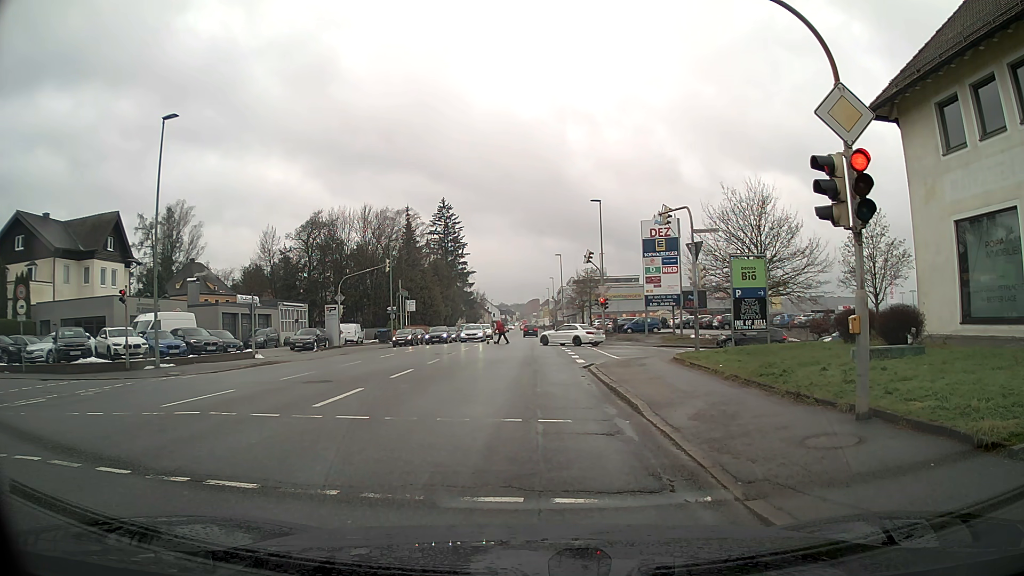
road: tertiary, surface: asphalt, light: Day
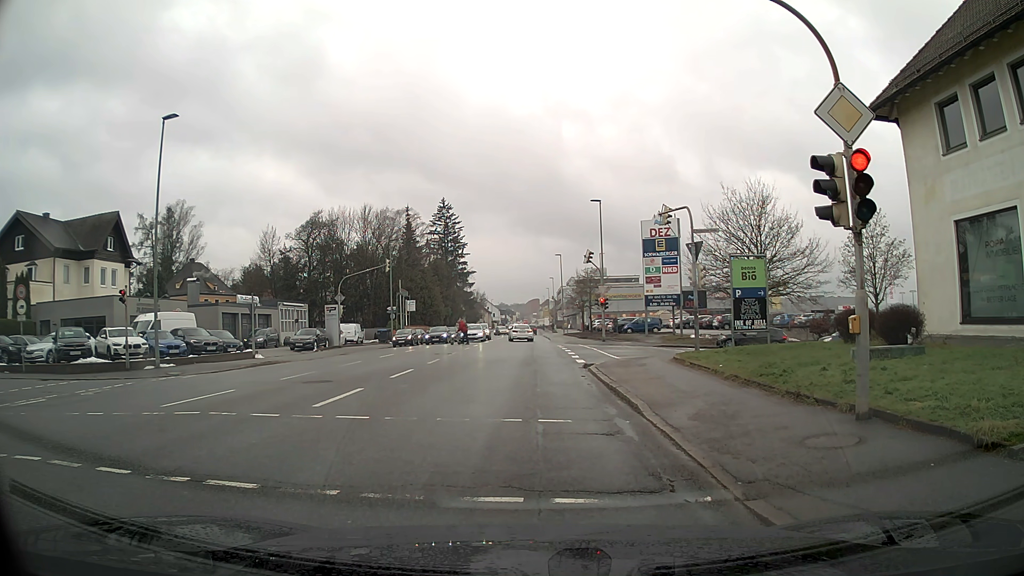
(0.0, 0.0) m; 0°
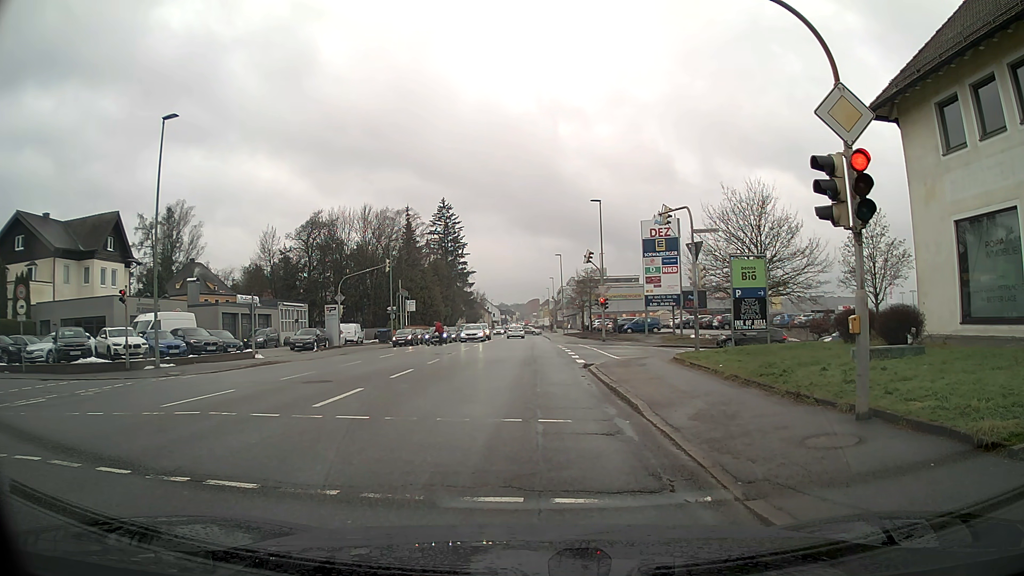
(0.0, 0.0) m; 0°
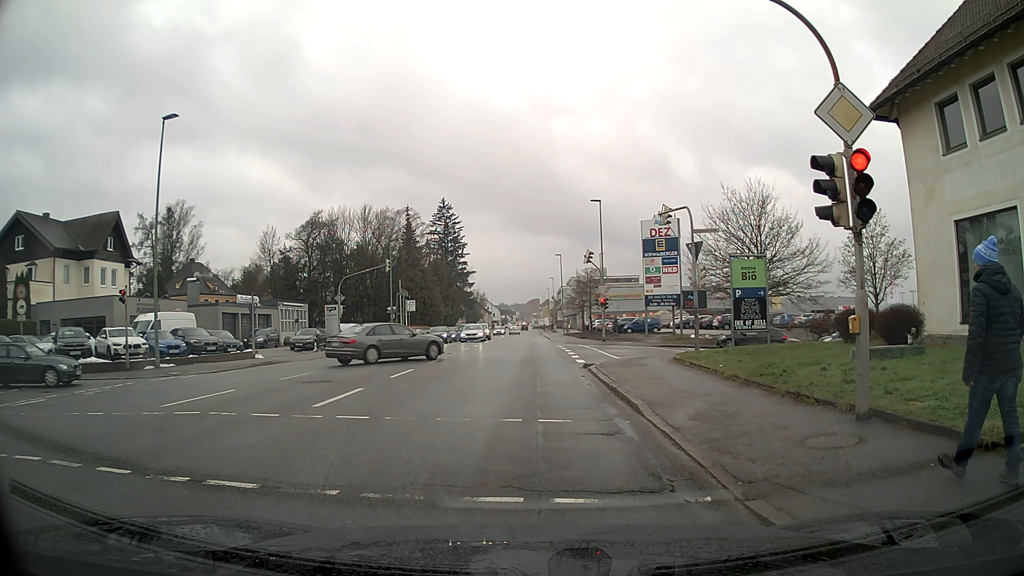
(0.0, 0.0) m; 0°
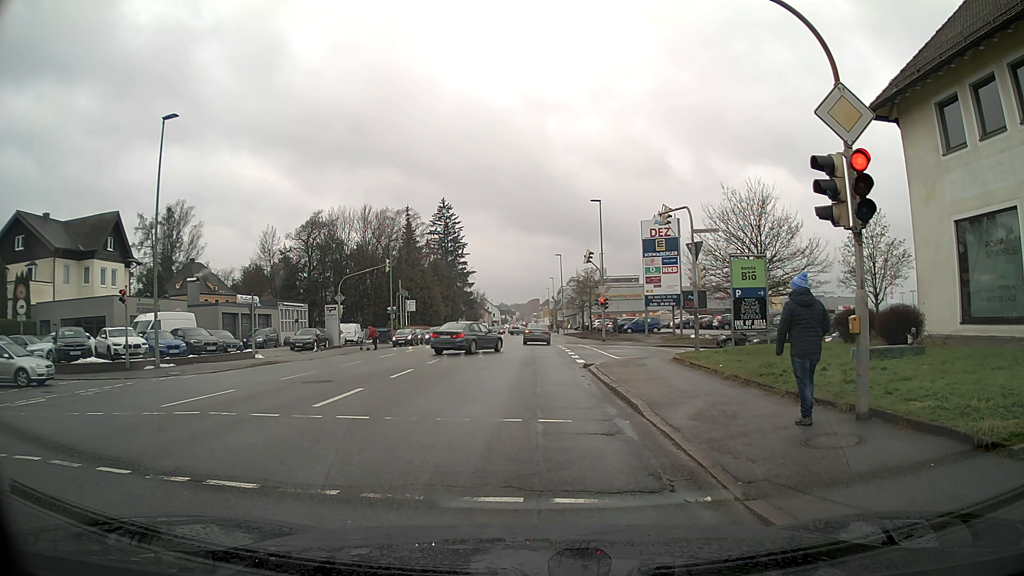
(0.0, 0.0) m; 0°
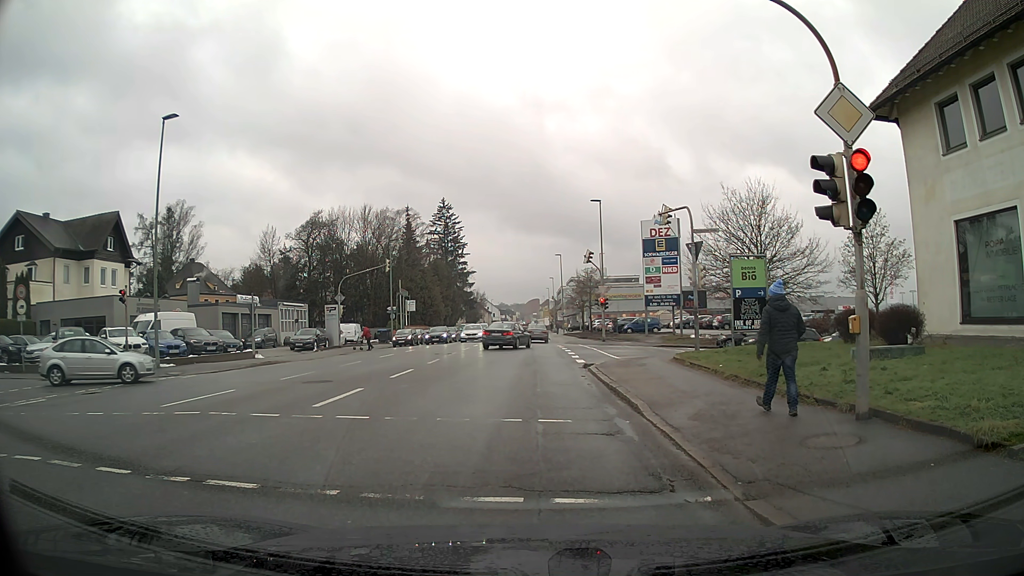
(0.0, 0.0) m; 0°
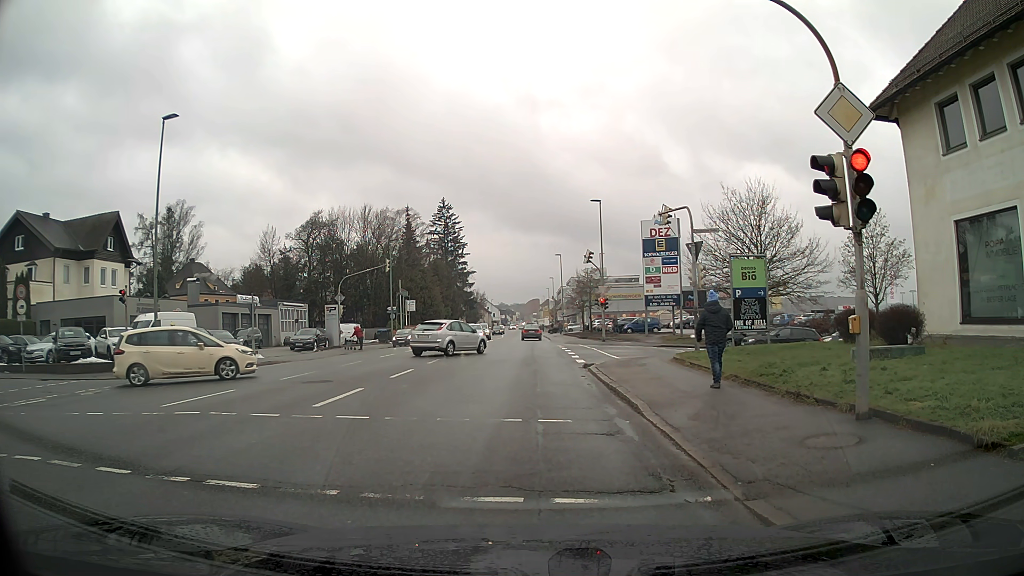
(0.0, 0.0) m; 0°
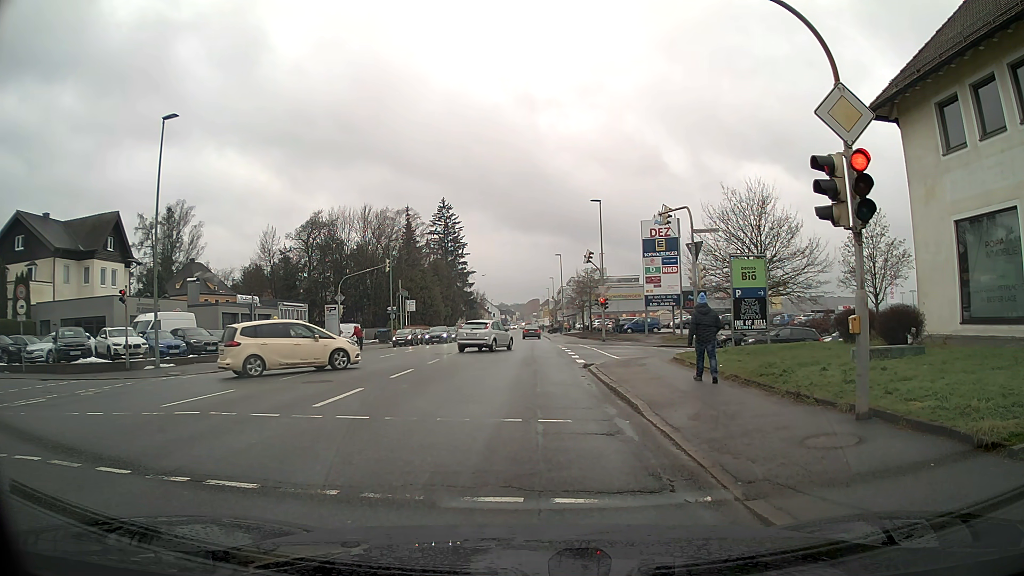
(0.0, 0.0) m; 0°
(0, +10) (0, +20) (+4, +29) (+13, +31) (+23, +31) (+33, +32) (+43, +33) (+53, +35) (+62, +38) (+69, +46) m
